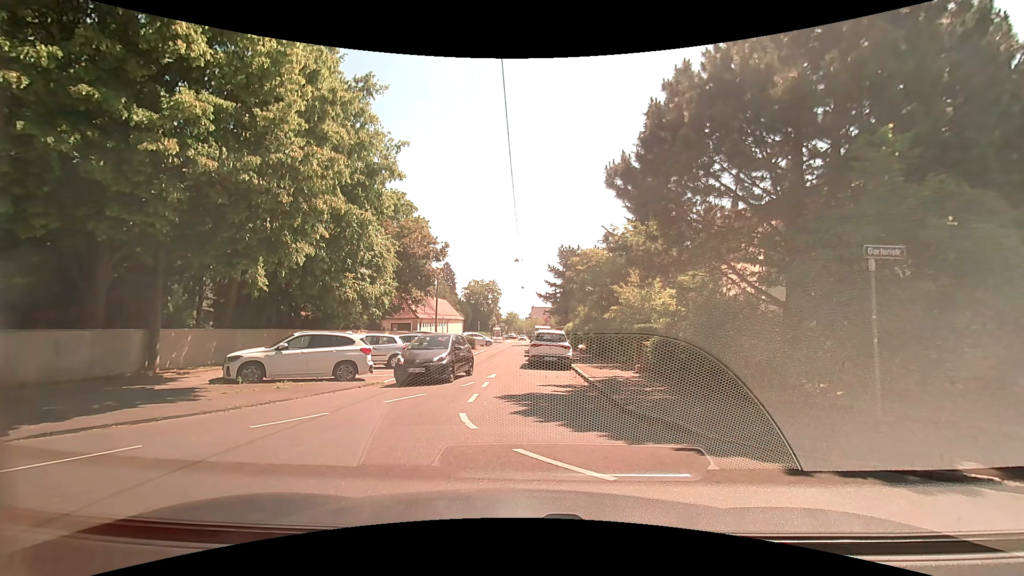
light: Day
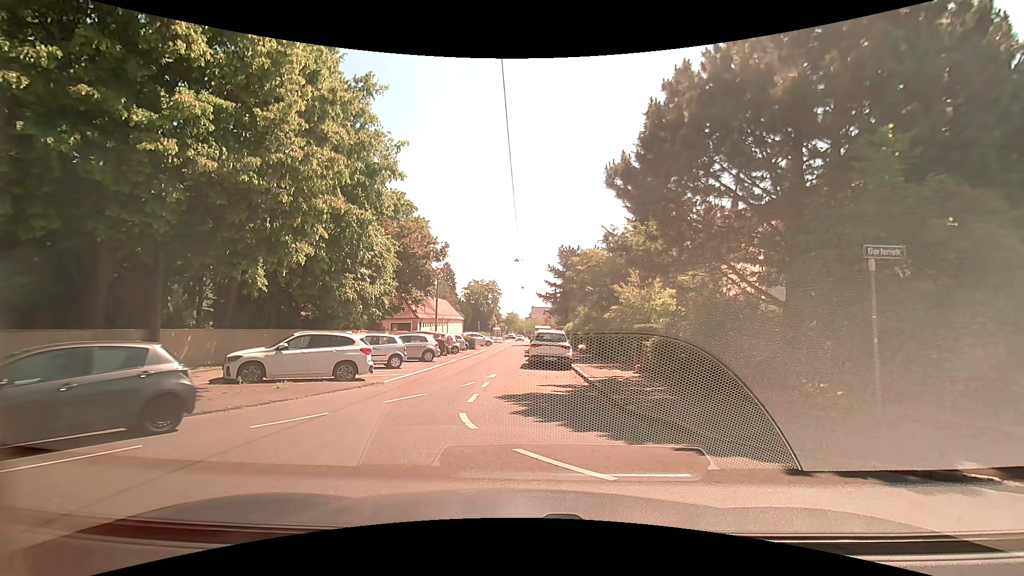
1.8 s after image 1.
(0.0, 0.0) m; 0°
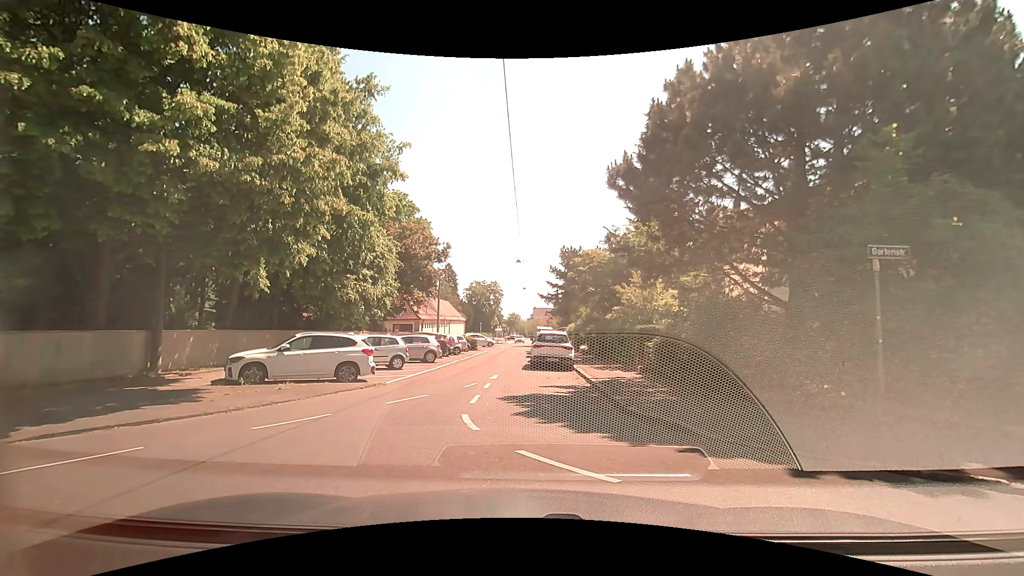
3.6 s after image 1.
(0.0, 0.0) m; 0°
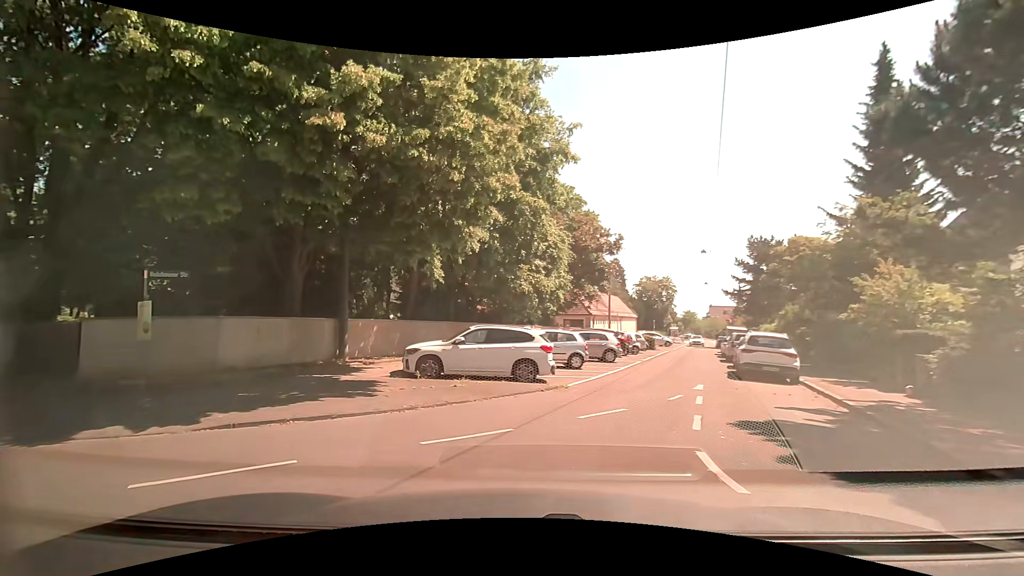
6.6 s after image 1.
(-0.3, +2.6) m; -20°
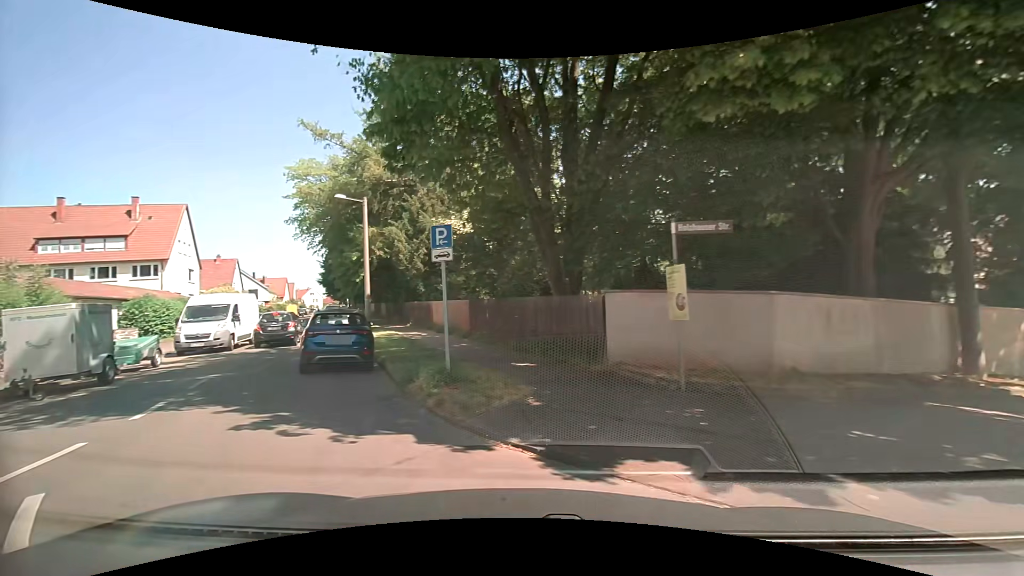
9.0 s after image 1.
(-2.4, +4.9) m; -51°
